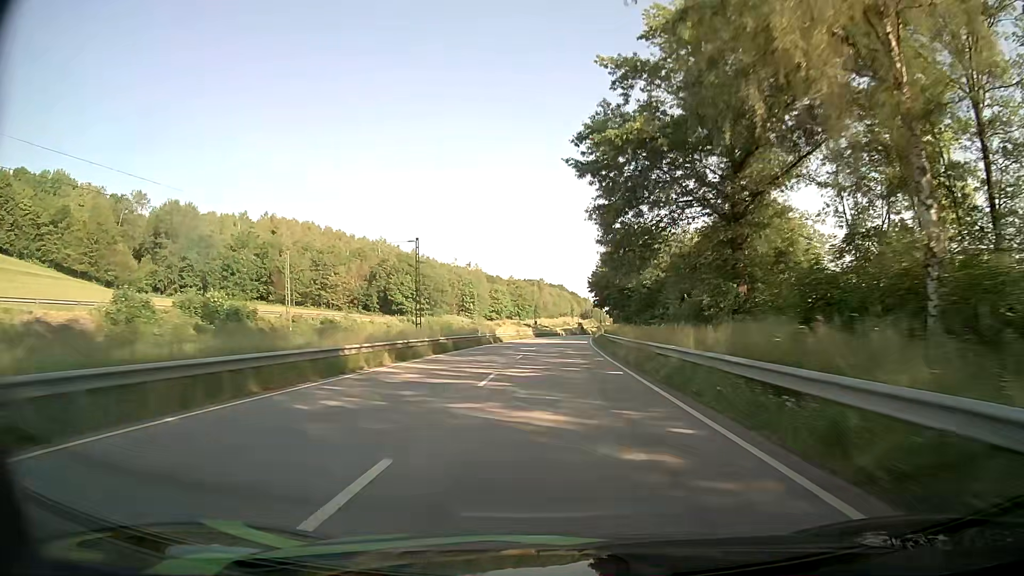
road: primary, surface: asphalt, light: Day
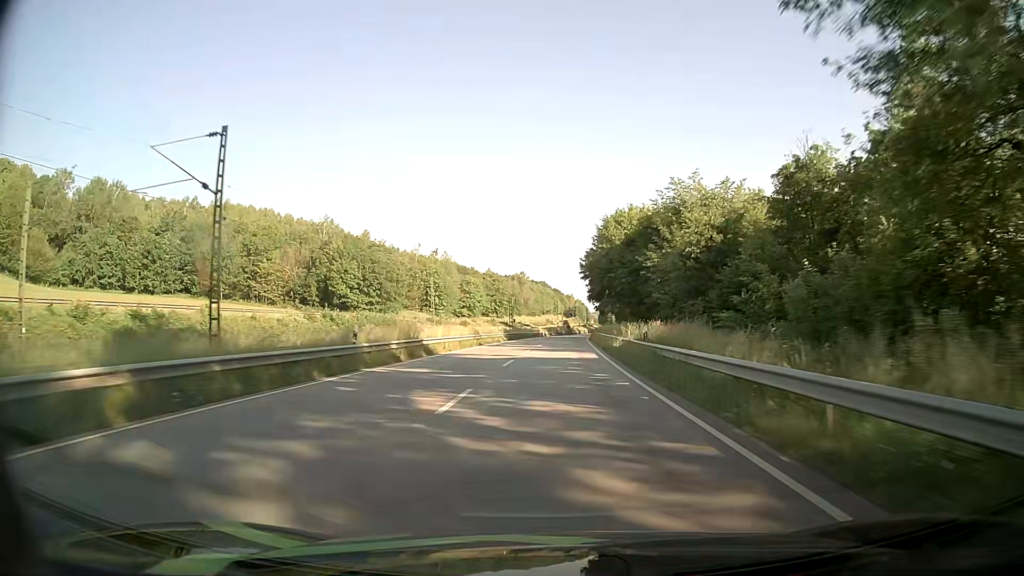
(+0.5, +29.0) m; +1°
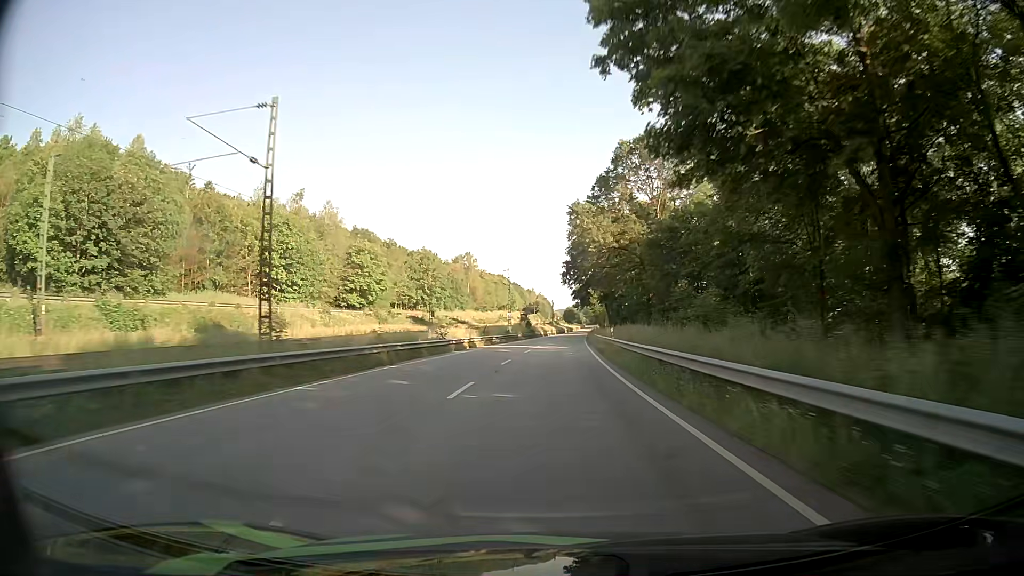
(+2.2, +71.0) m; +4°
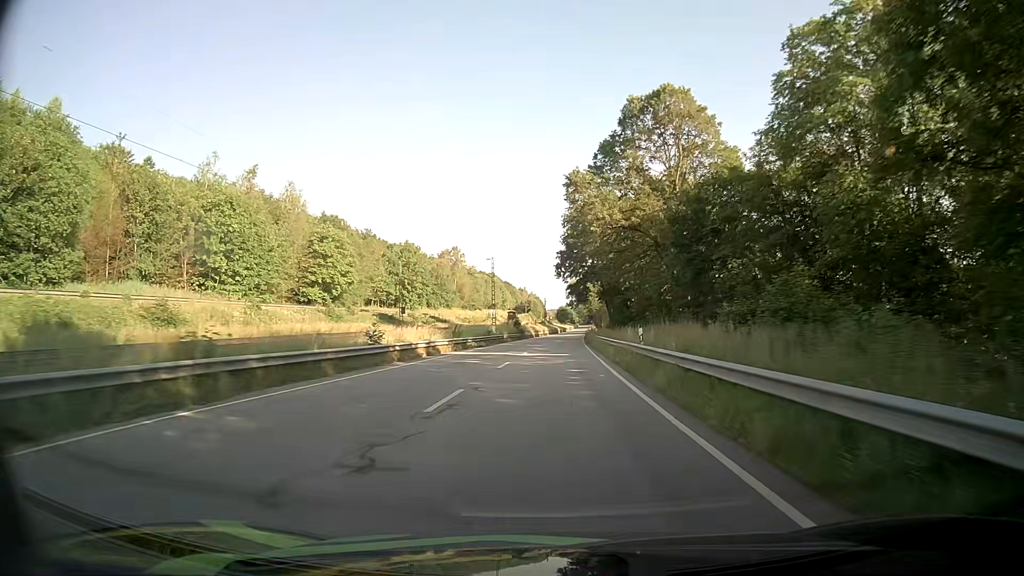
(0.0, +14.2) m; 0°
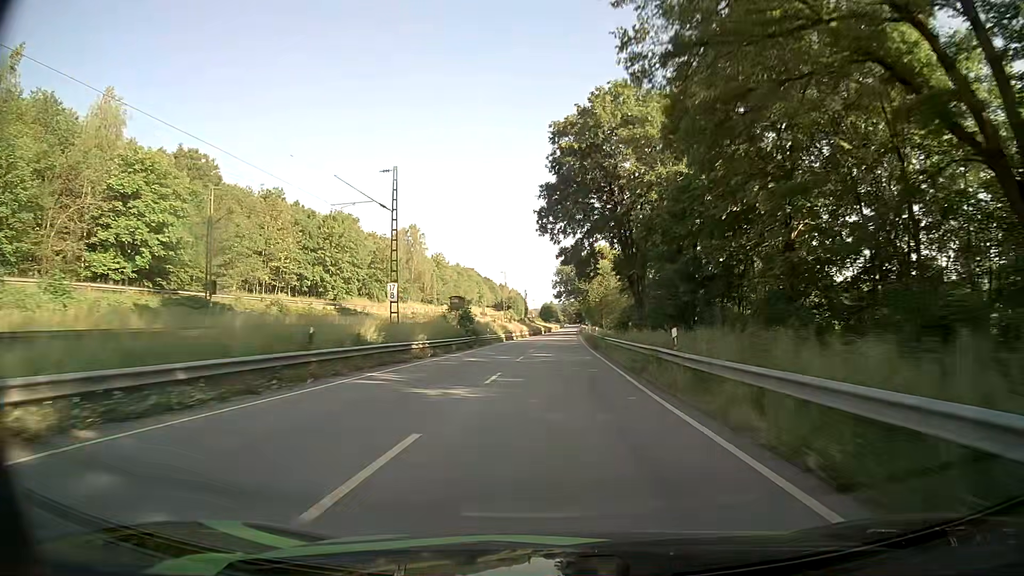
(+0.7, +43.0) m; +2°
(0, +10) (0, +20) (0, +30) (0, +40) (+1, +50) (+1, +60) (+1, +70) (+2, +80) (+2, +90) (+2, +100) m
